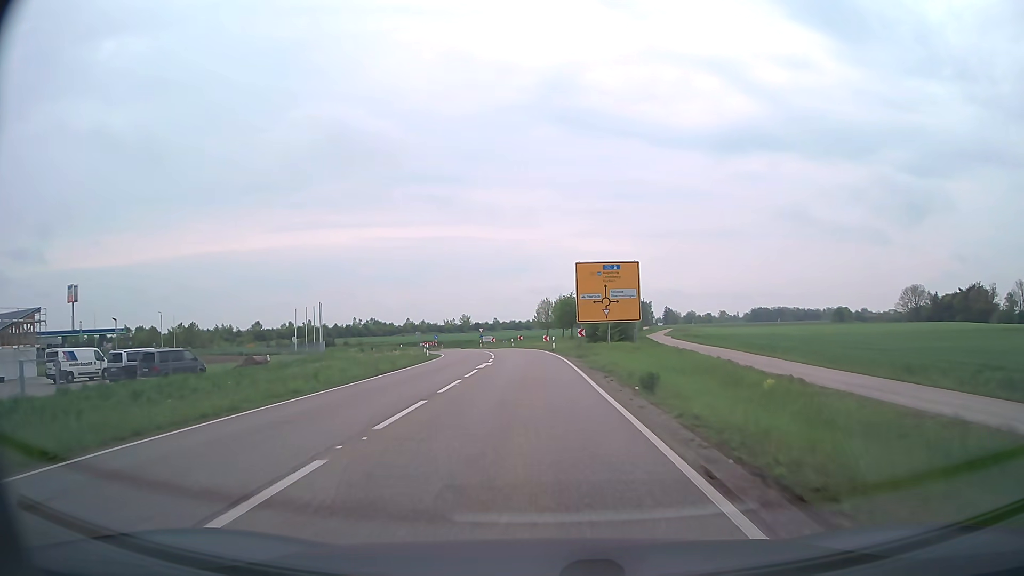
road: secondary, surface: asphalt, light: Day
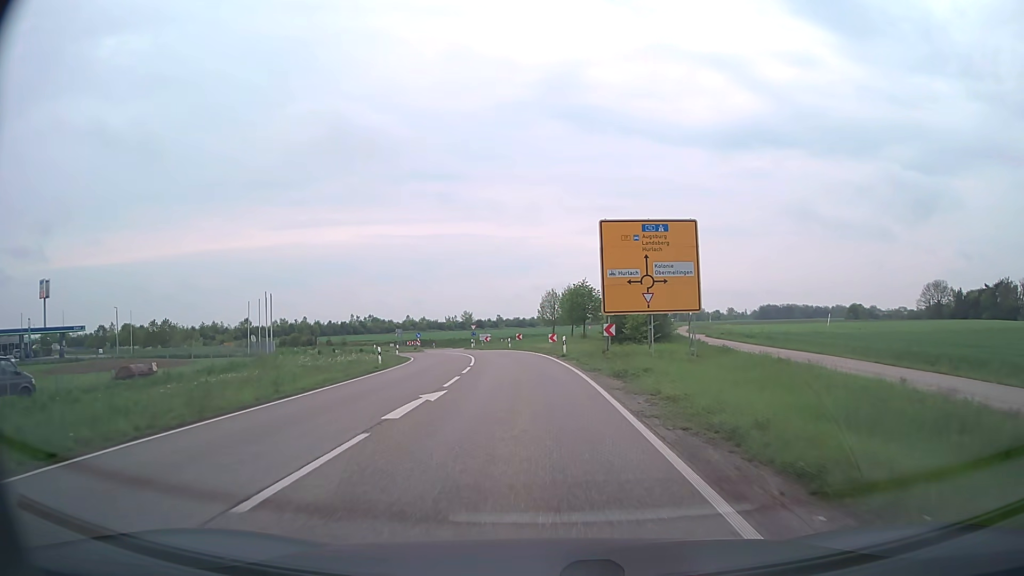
(-0.1, +16.0) m; 0°
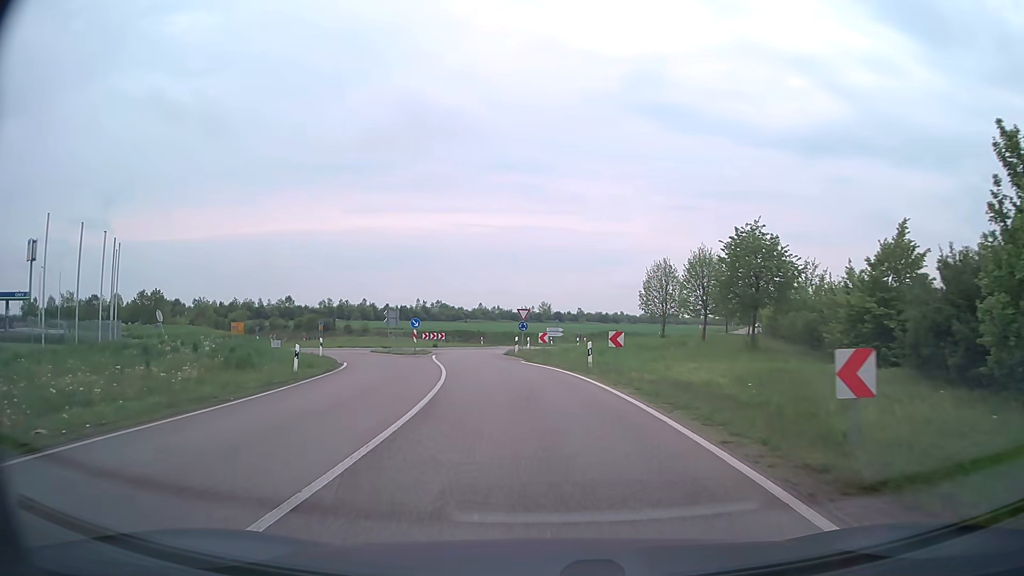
(-1.7, +36.0) m; -7°
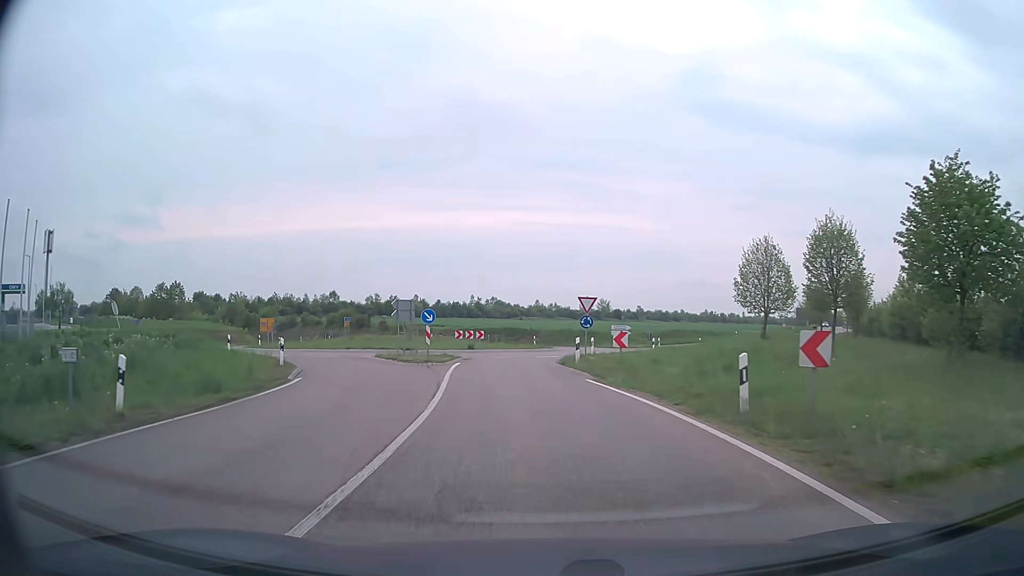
(-0.4, +12.5) m; -5°
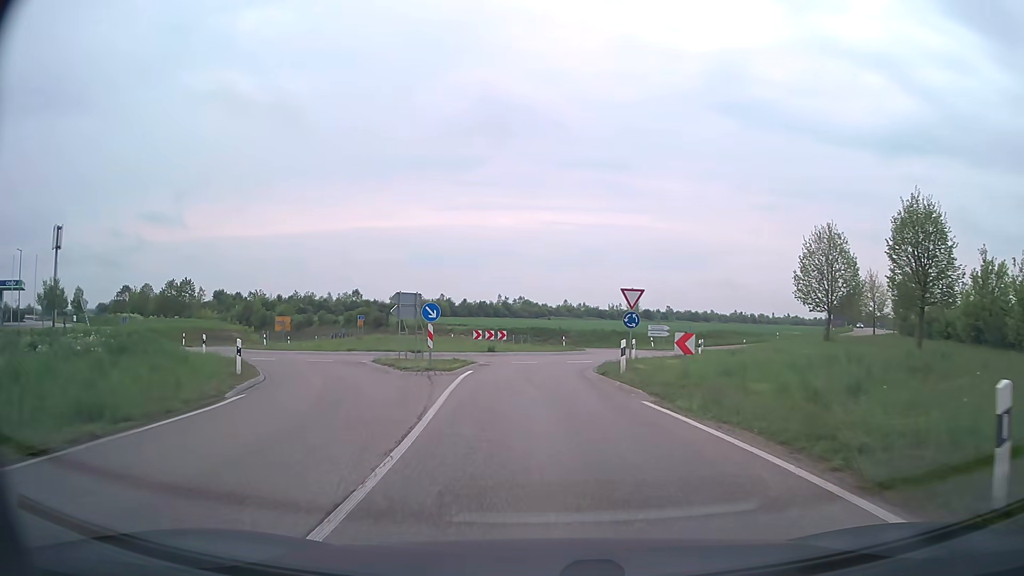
(-0.1, +5.8) m; -2°
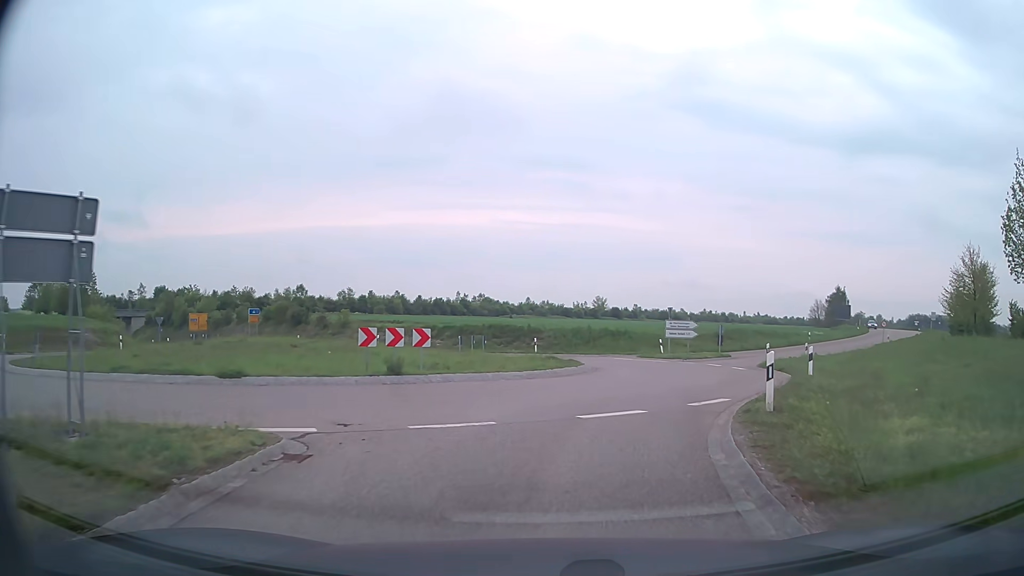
(-0.2, +20.6) m; +4°
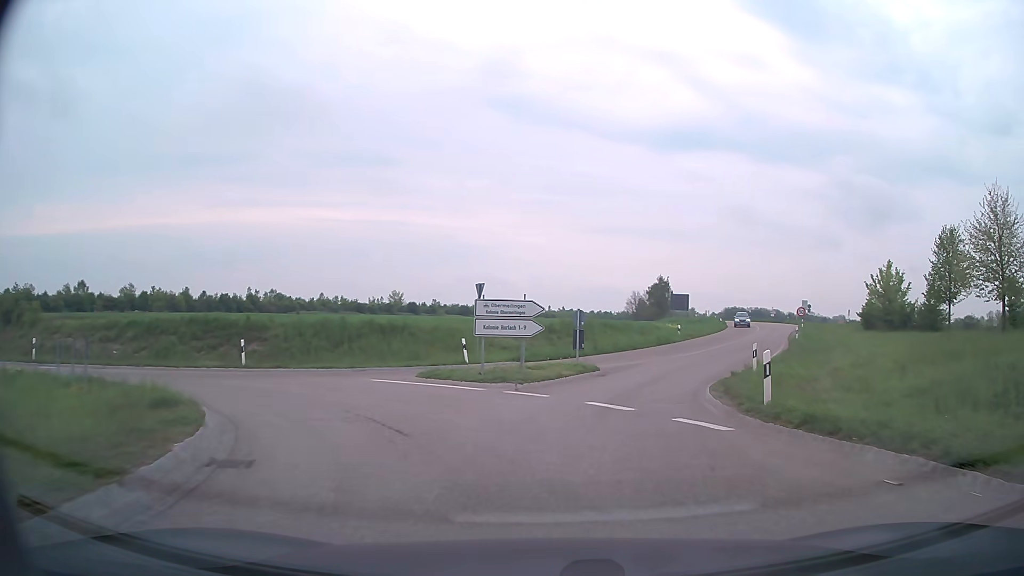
(+2.9, +20.6) m; +17°
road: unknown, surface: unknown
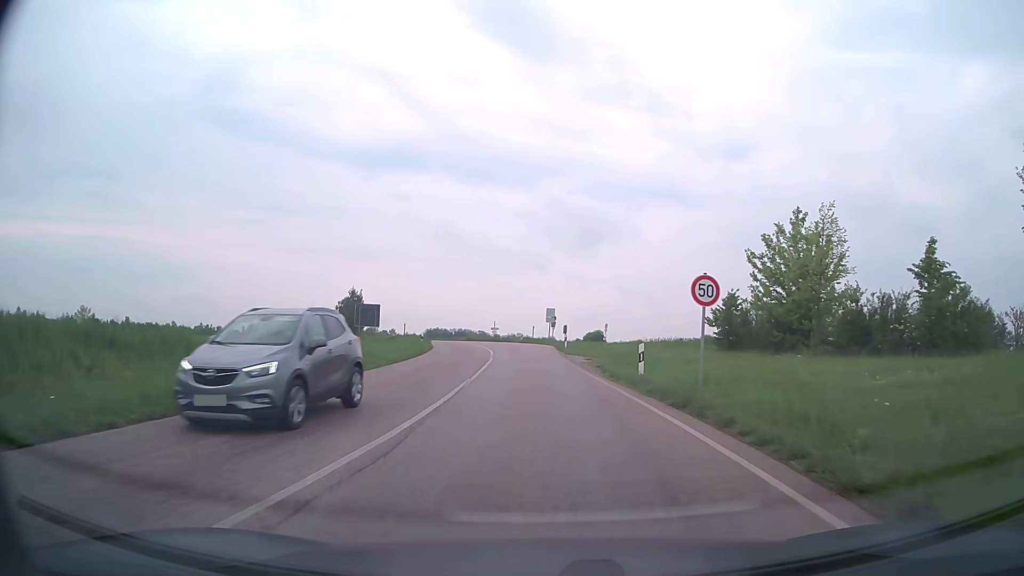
(+7.3, +30.0) m; +25°
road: secondary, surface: asphalt
(0, +10) (0, +20) (0, +30) (-1, +40) (-3, +50) (-5, +60) (-7, +69) (-10, +79) (-14, +88) (-17, +98) m
